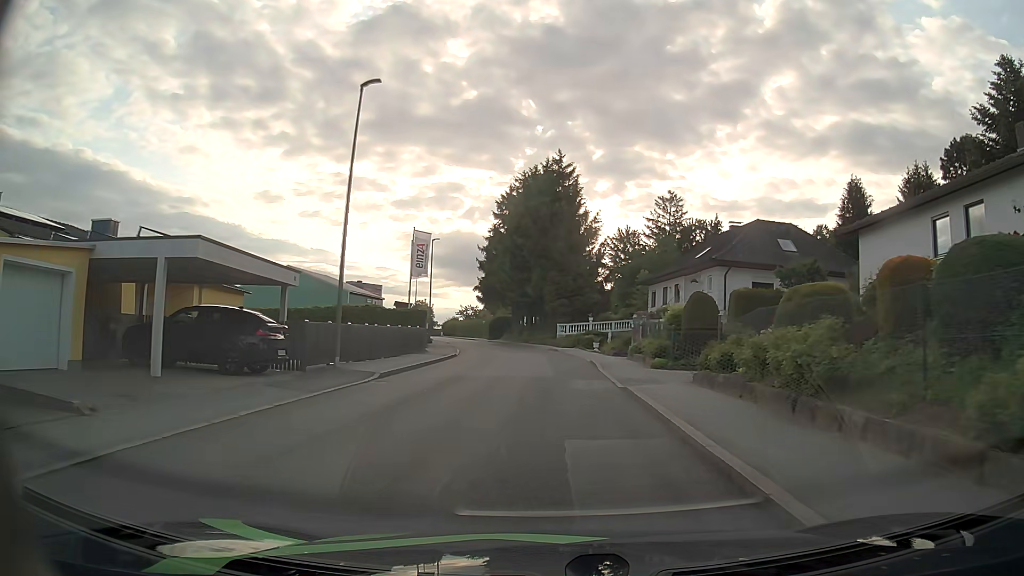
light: Day
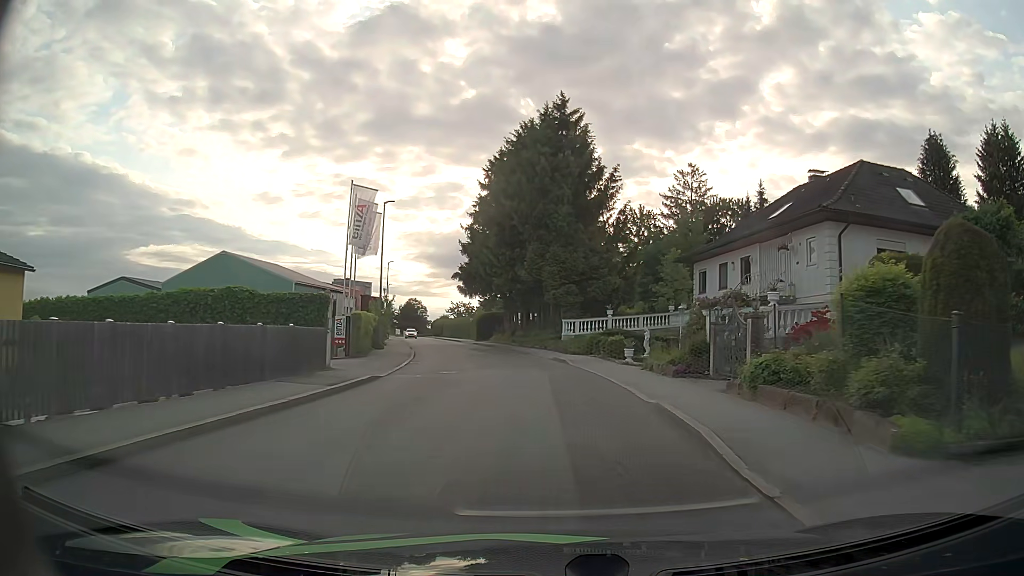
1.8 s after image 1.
(-0.1, +16.2) m; 0°
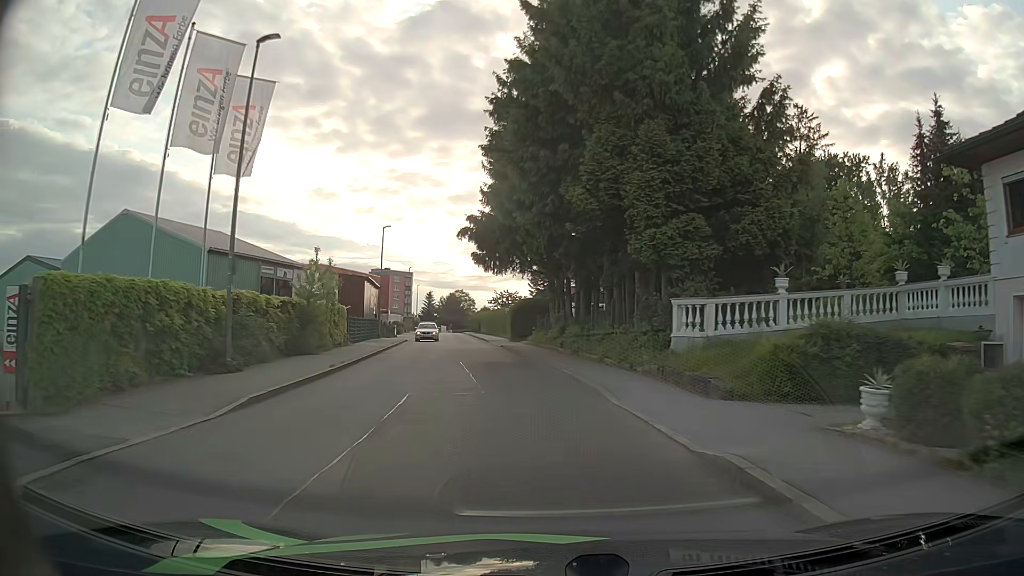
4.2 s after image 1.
(-0.5, +22.9) m; -5°
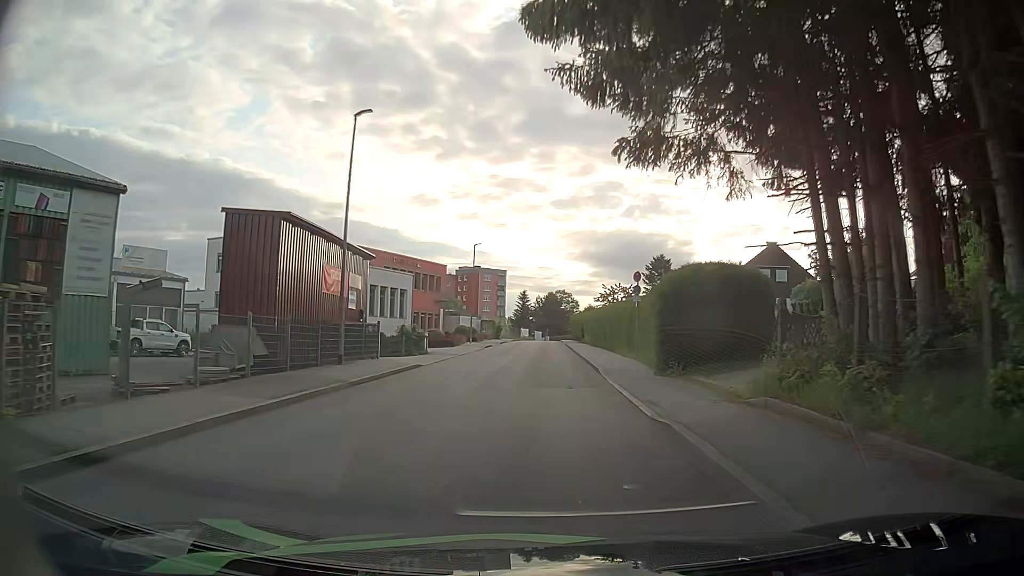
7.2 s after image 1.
(-2.5, +28.8) m; -9°
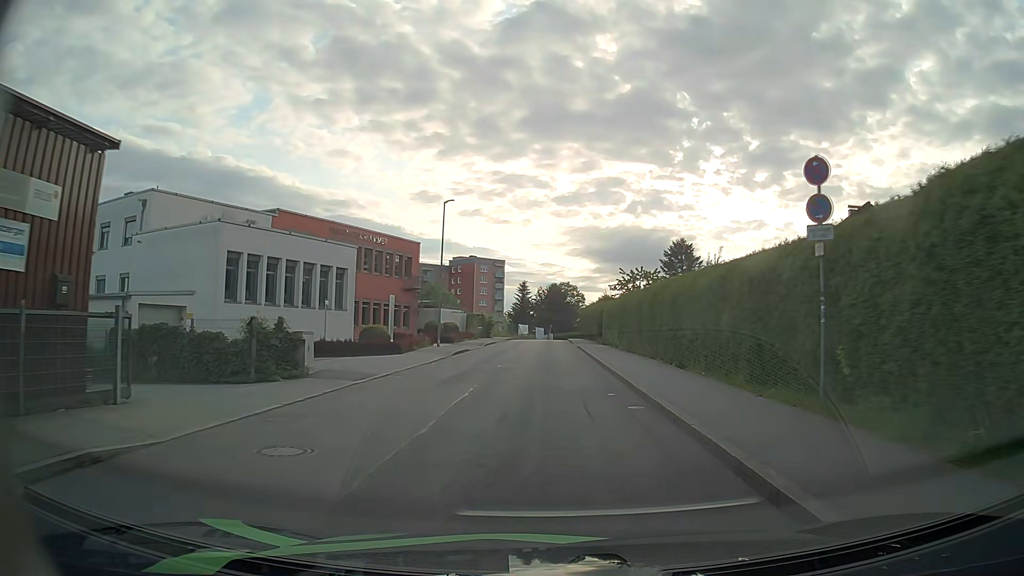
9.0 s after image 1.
(-0.1, +18.0) m; 0°
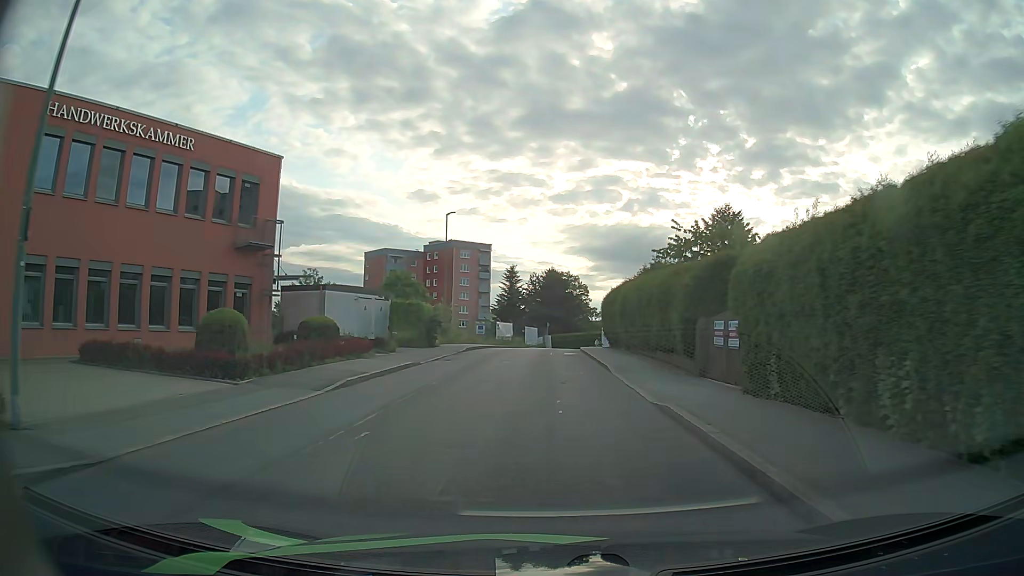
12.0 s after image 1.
(-0.1, +31.7) m; 0°
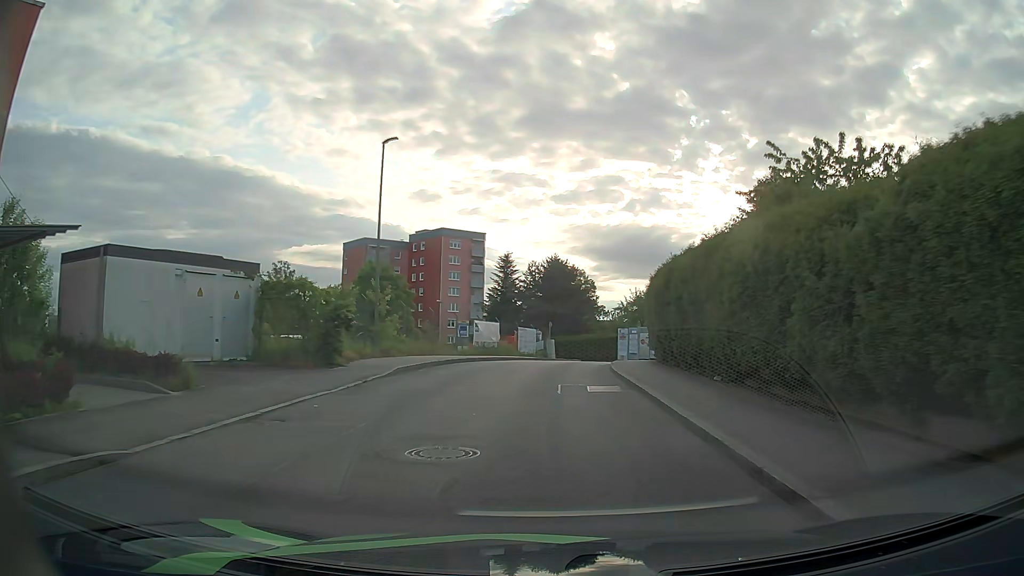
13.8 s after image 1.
(0.0, +17.2) m; 0°
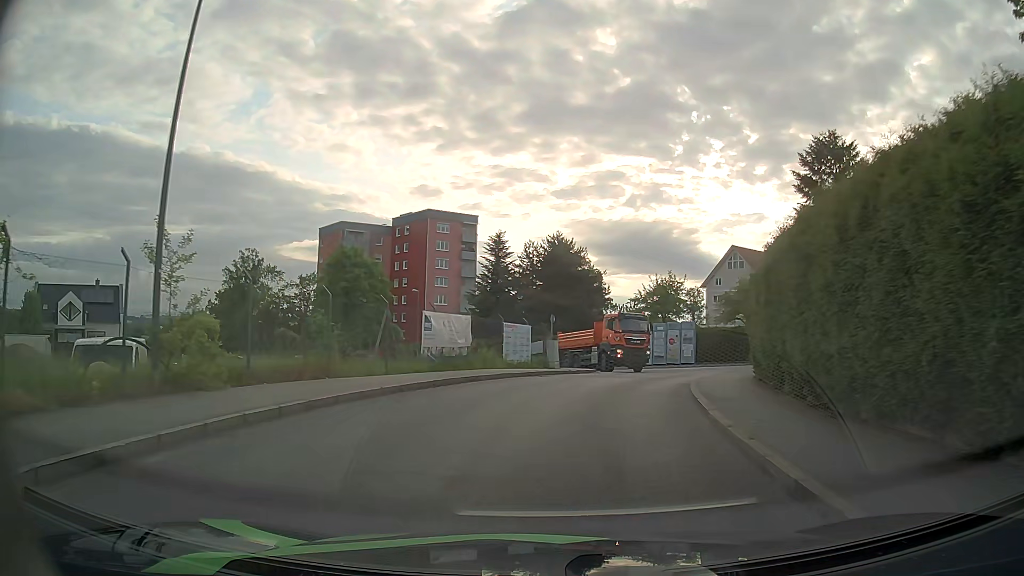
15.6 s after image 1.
(0.0, +14.7) m; 0°
